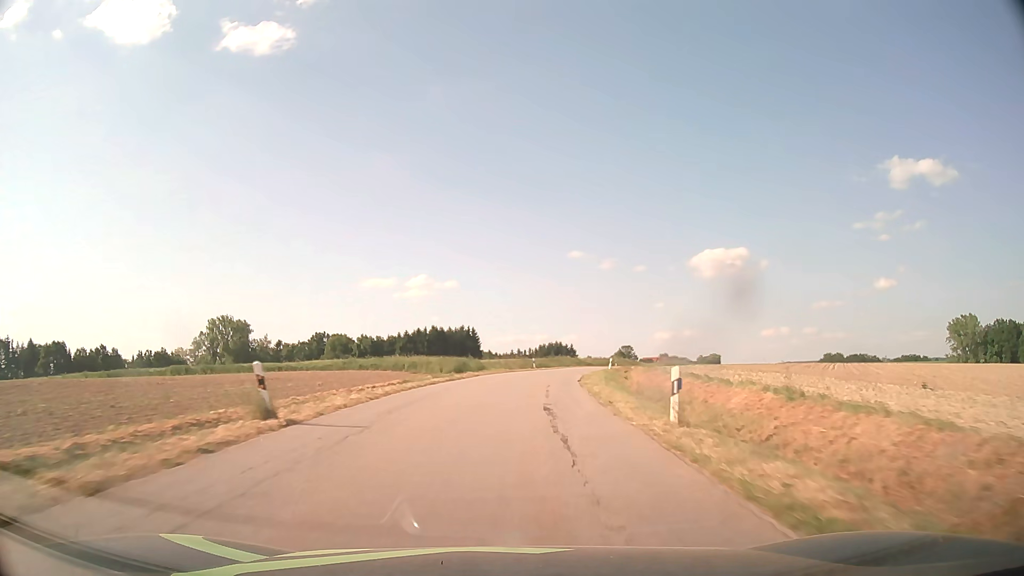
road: tertiary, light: Day
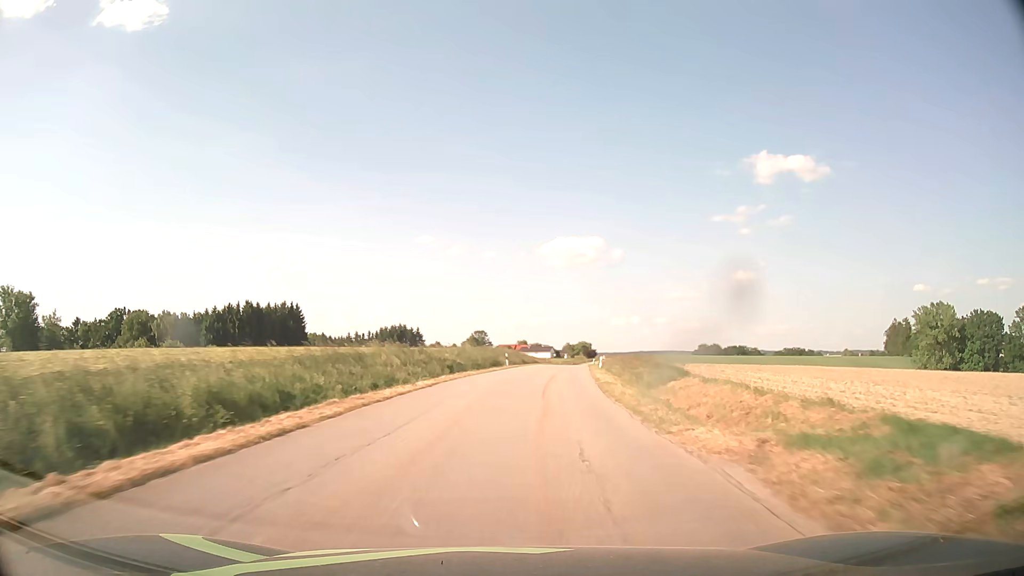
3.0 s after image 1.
(+6.3, +59.4) m; +13°
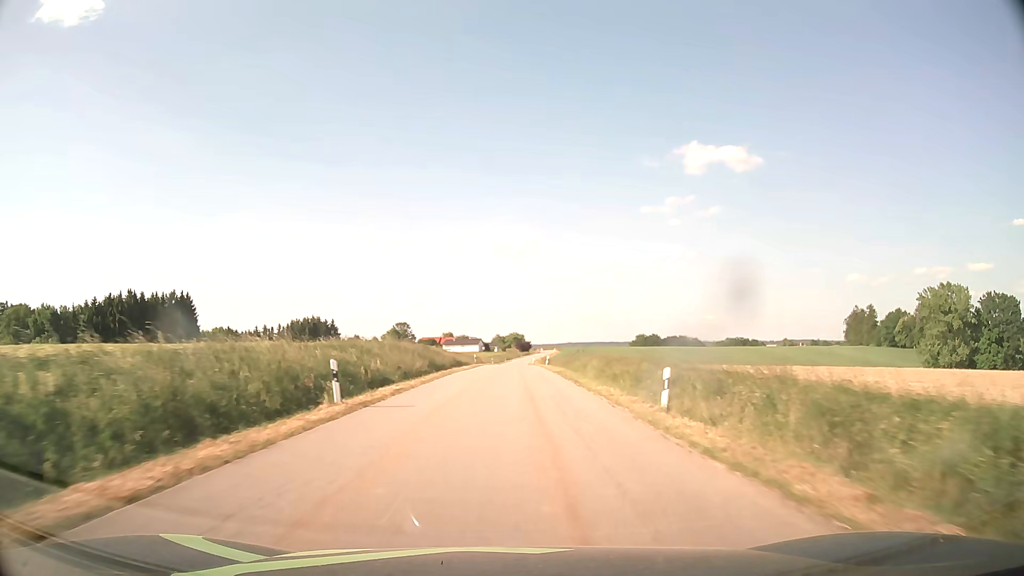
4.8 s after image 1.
(+2.3, +36.1) m; +6°
(0, +10) (0, +20) (0, +30) (+1, +40) (+1, +50) (+1, +60) (+1, +70) (+1, +80) (+2, +90) (+2, +100) m
